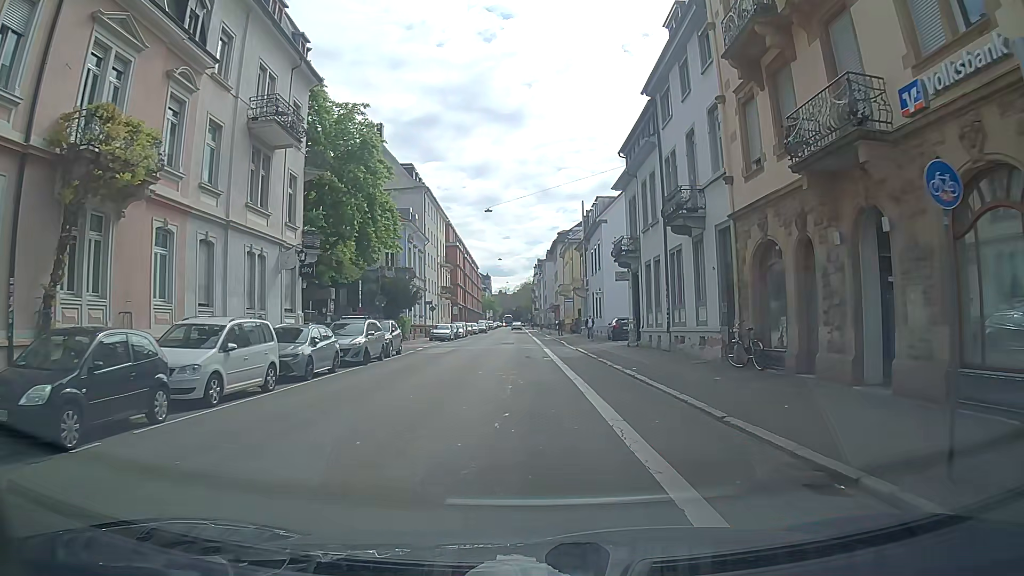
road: tertiary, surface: asphalt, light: Day
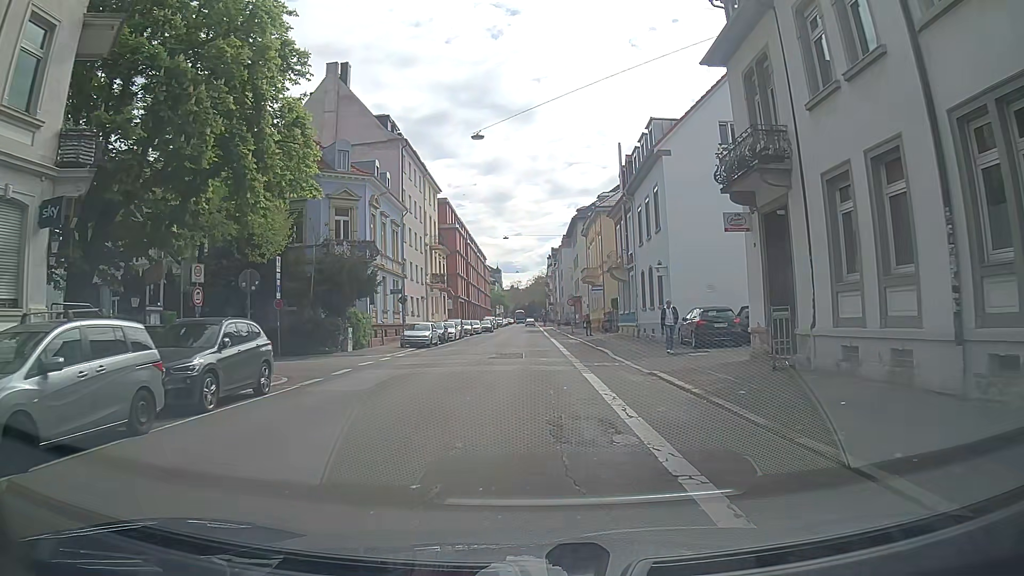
(-0.4, +17.9) m; -3°
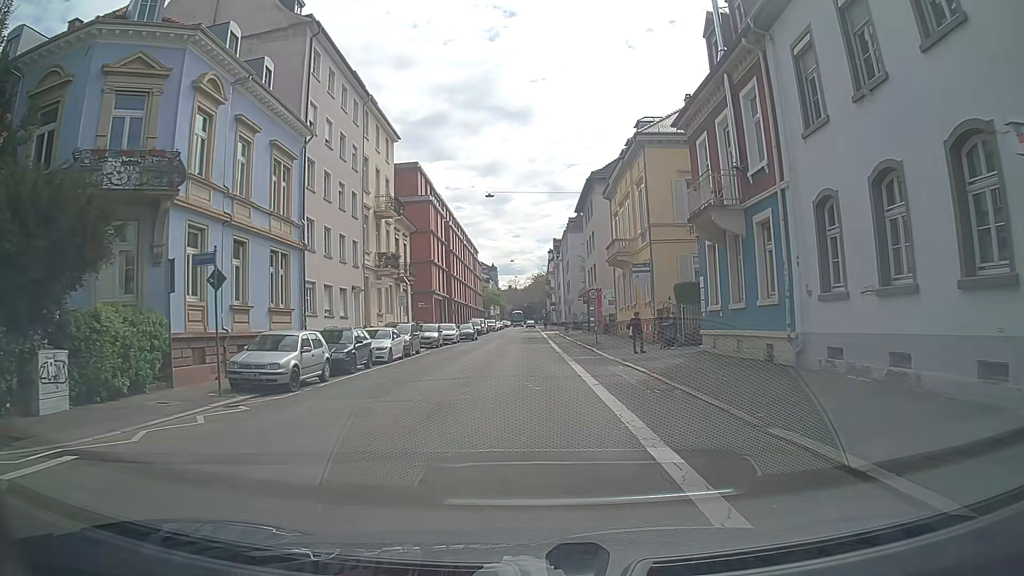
(+0.7, +22.3) m; +2°
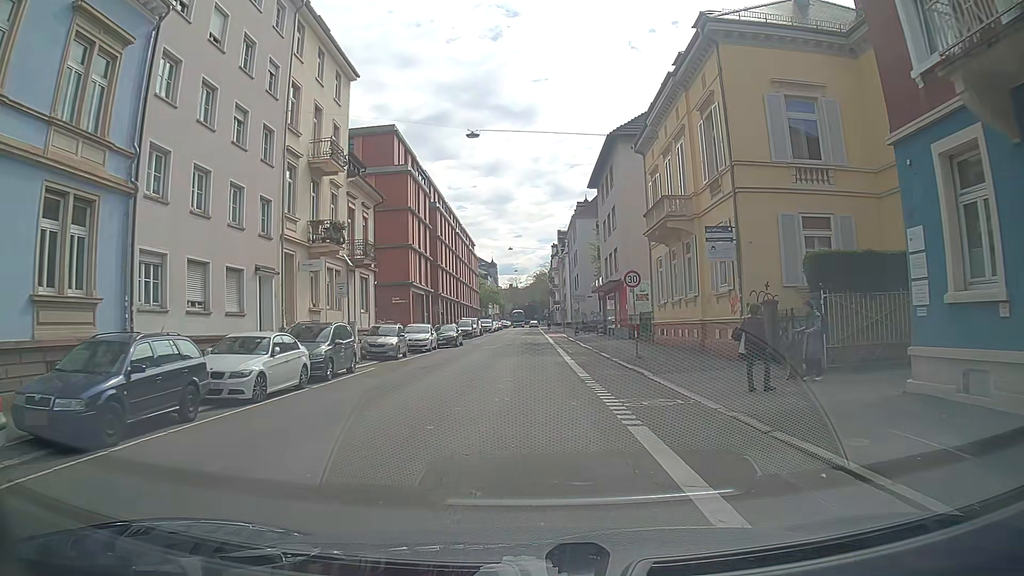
(0.0, +13.4) m; 0°
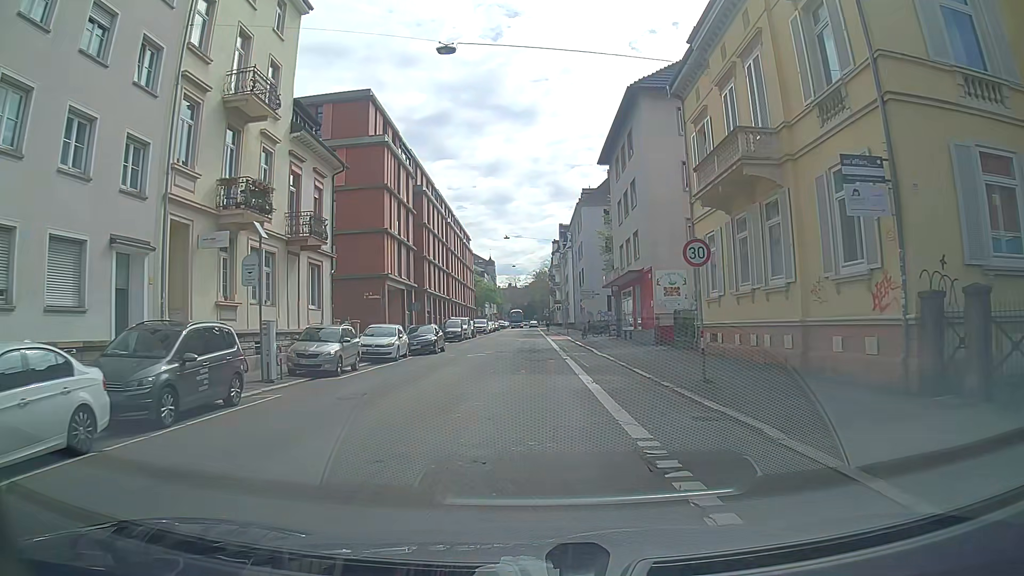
(0.0, +9.0) m; 0°
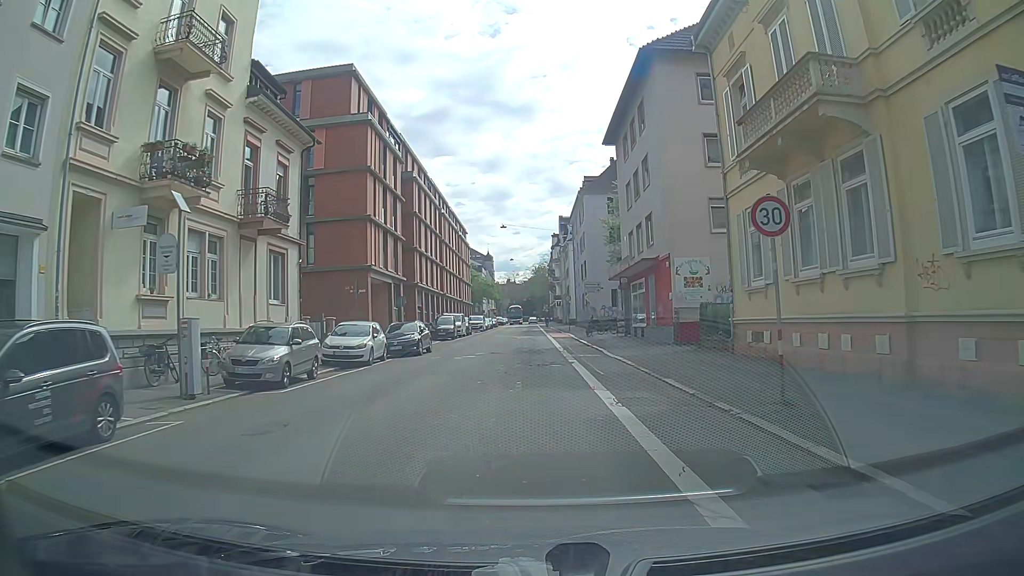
(0.0, +4.5) m; -1°
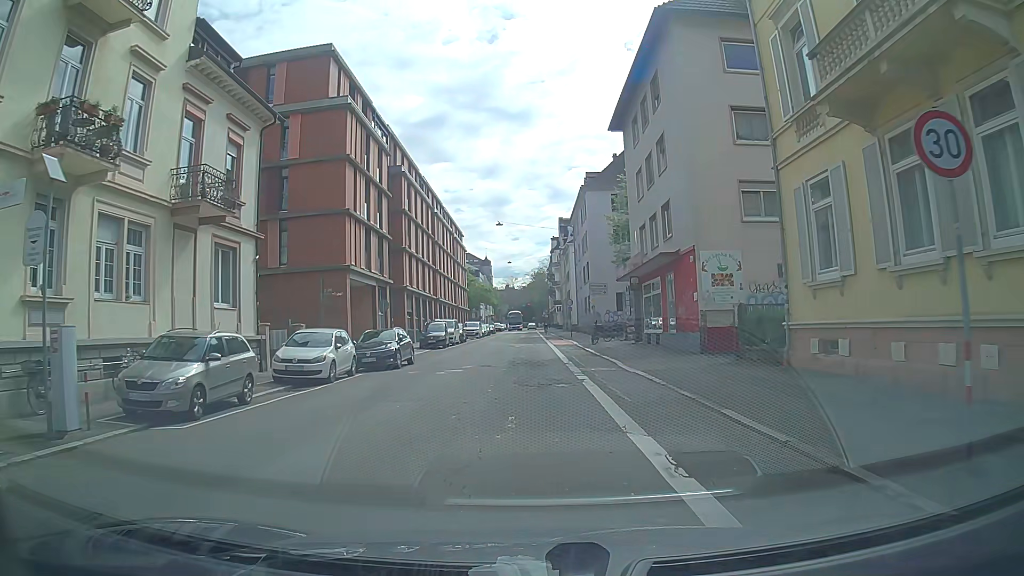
(+0.1, +4.5) m; +2°
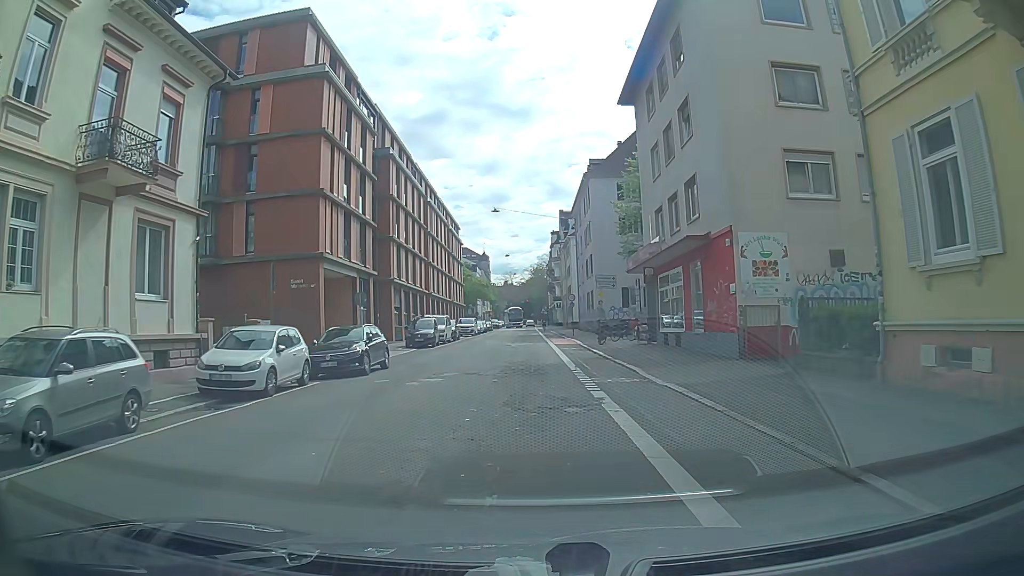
(0.0, +4.5) m; -1°
(0, +10) (0, +20) (0, +30) (0, +40) (0, +50) (0, +60) (0, +70) (0, +80) (0, +90) (0, +100) m
